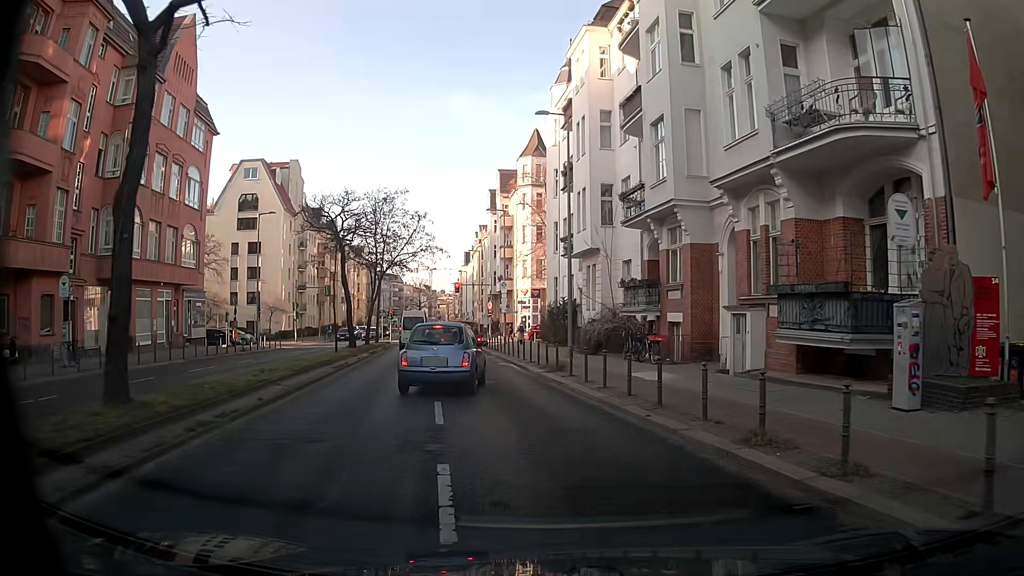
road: secondary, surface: asphalt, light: Day
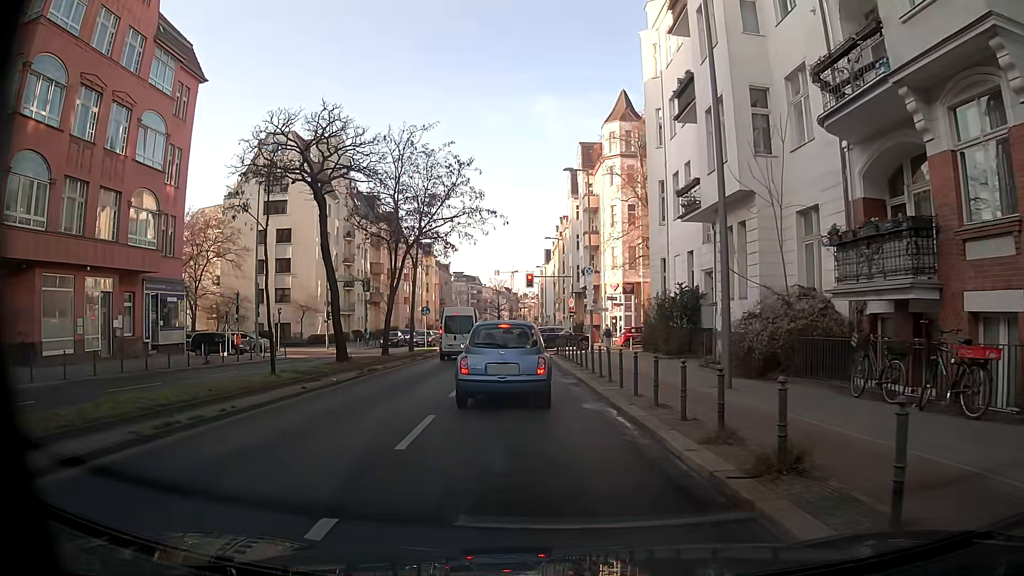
(-0.2, +14.2) m; -4°
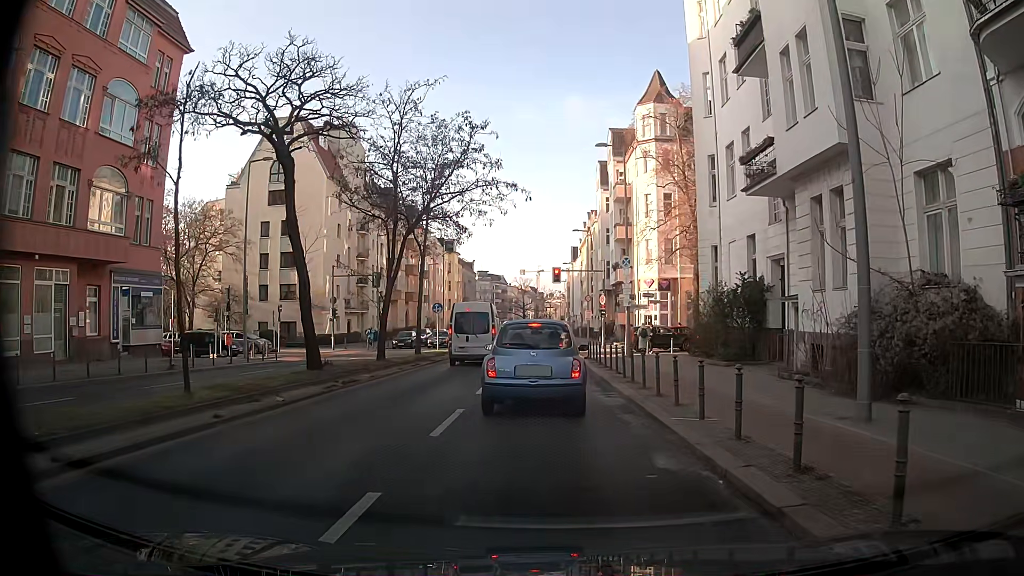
(-0.1, +5.2) m; -3°
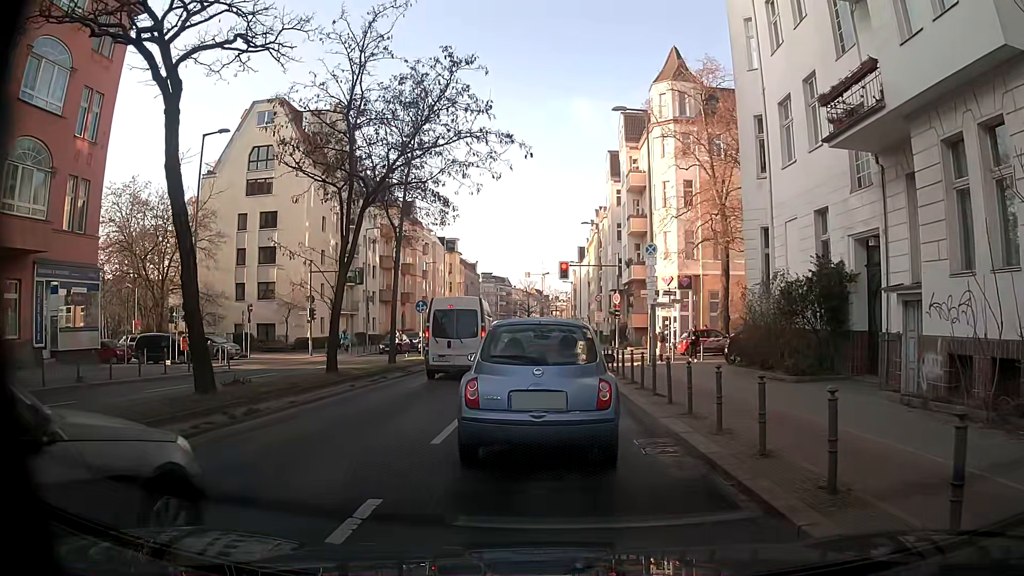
(+0.1, +6.1) m; 0°
